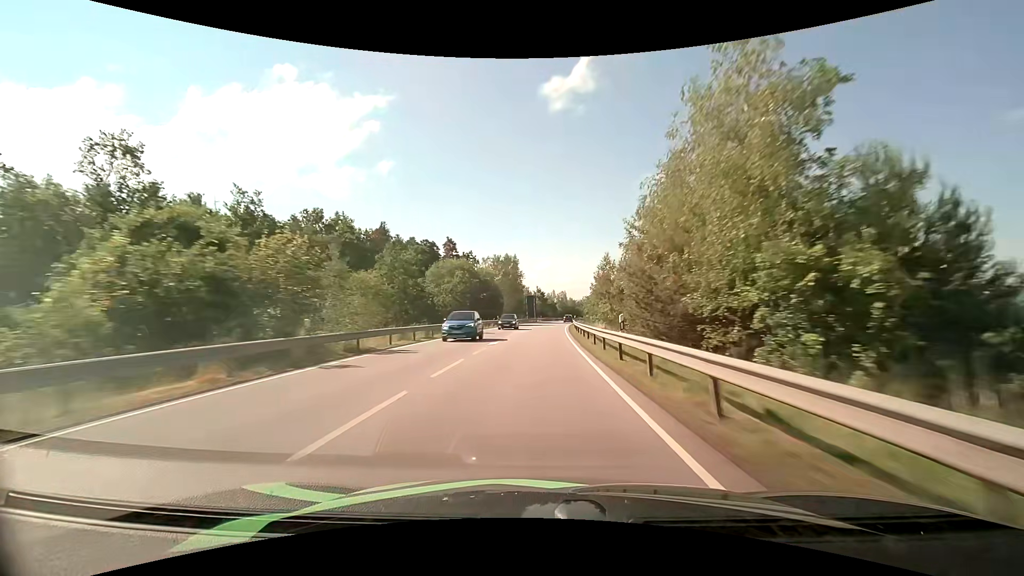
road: primary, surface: asphalt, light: Day
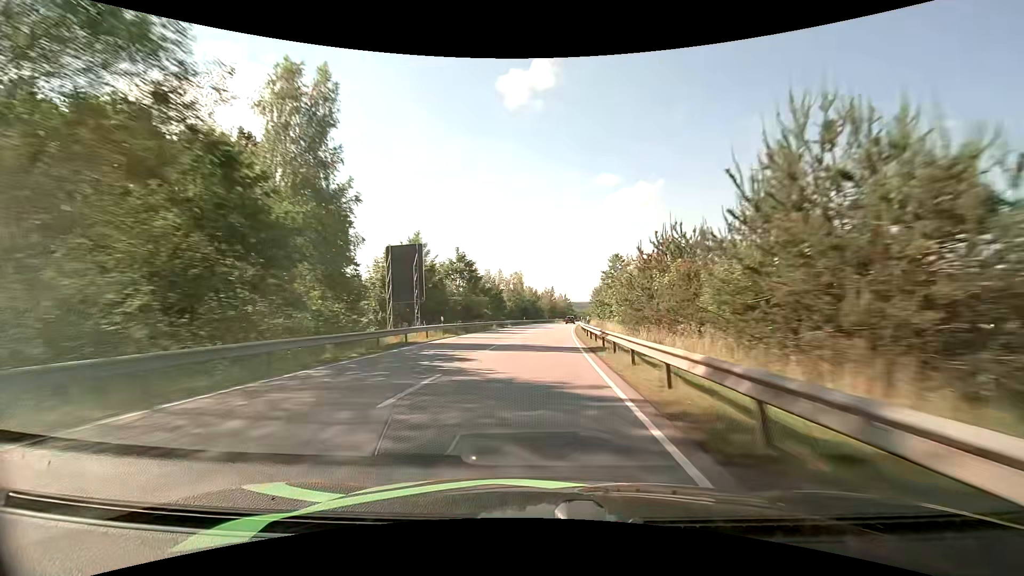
(+3.9, +81.9) m; +5°
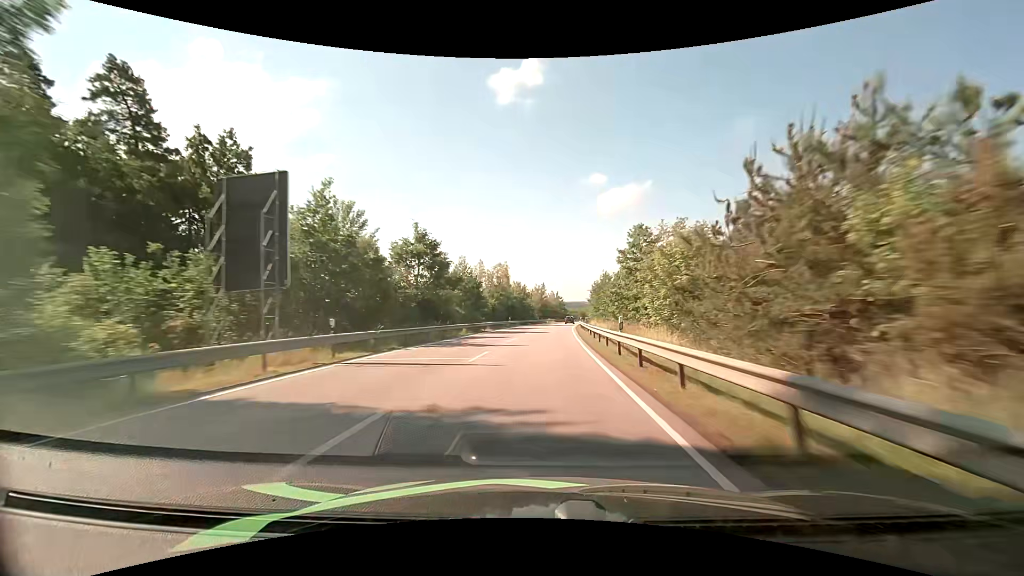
(+0.2, +16.5) m; +1°
(0, +10) (0, +20) (0, +30) (+1, +40) (+1, +50) (+2, +60) (+3, +70) (+4, +80) (+5, +90) (+6, +100) m
